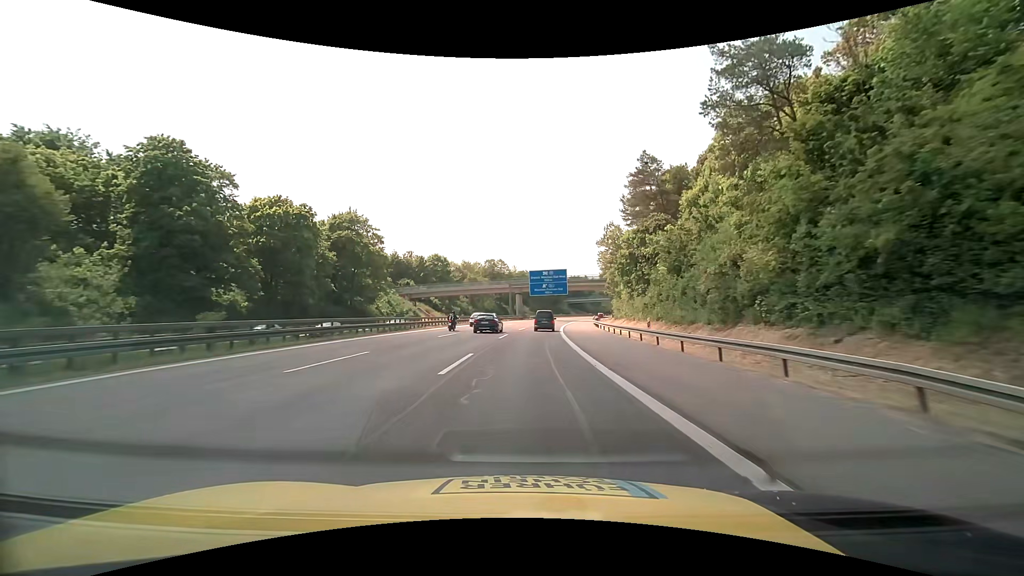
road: motorway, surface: asphalt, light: Day
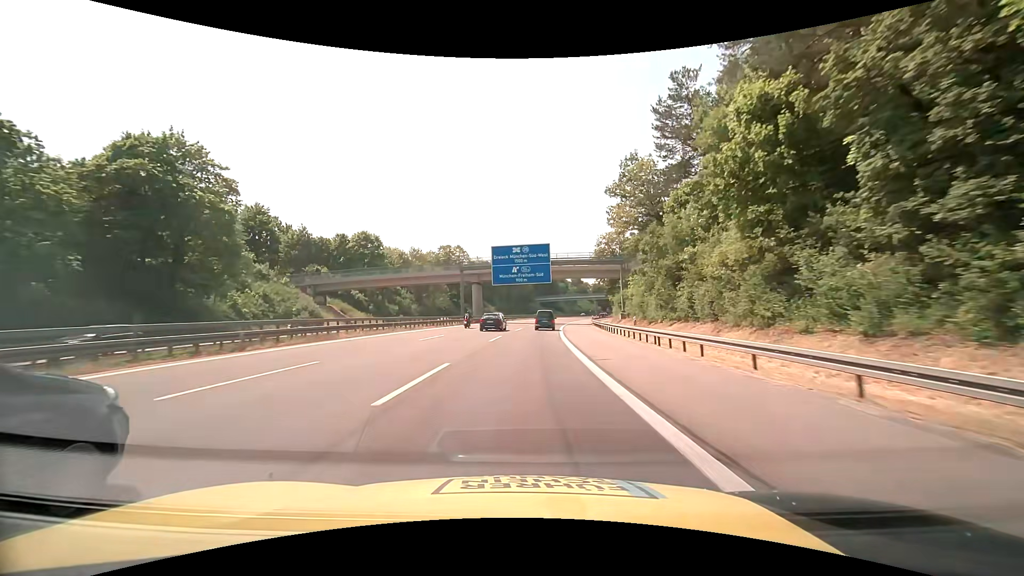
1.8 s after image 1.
(+1.3, +39.5) m; +4°
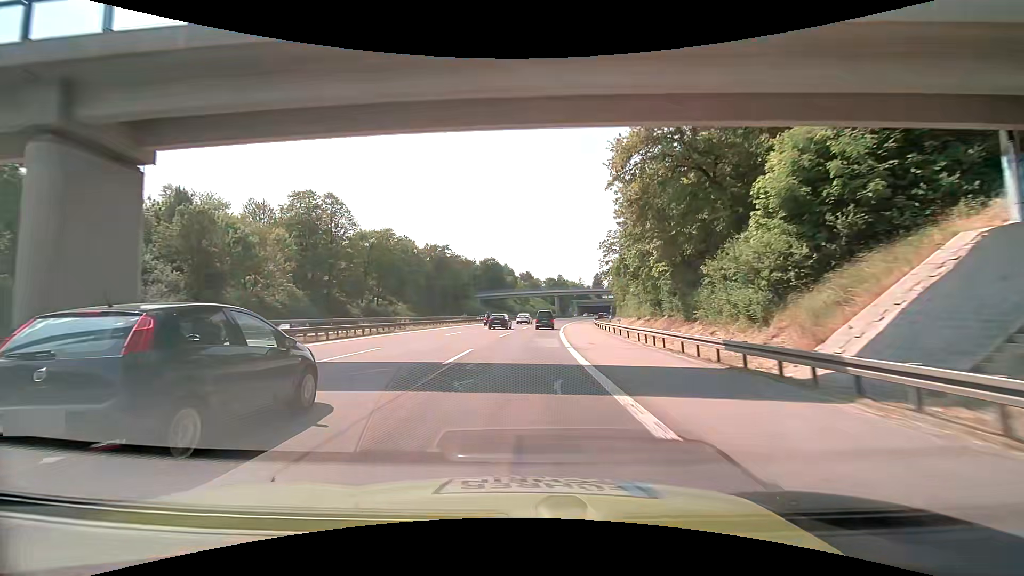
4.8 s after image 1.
(+3.6, +65.9) m; +6°
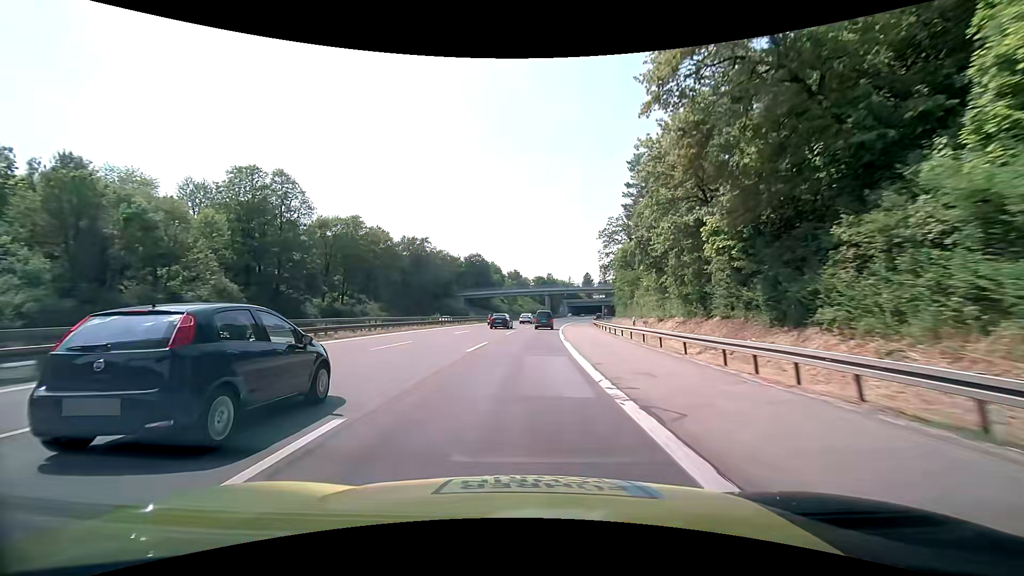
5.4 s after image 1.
(+0.2, +13.2) m; +2°
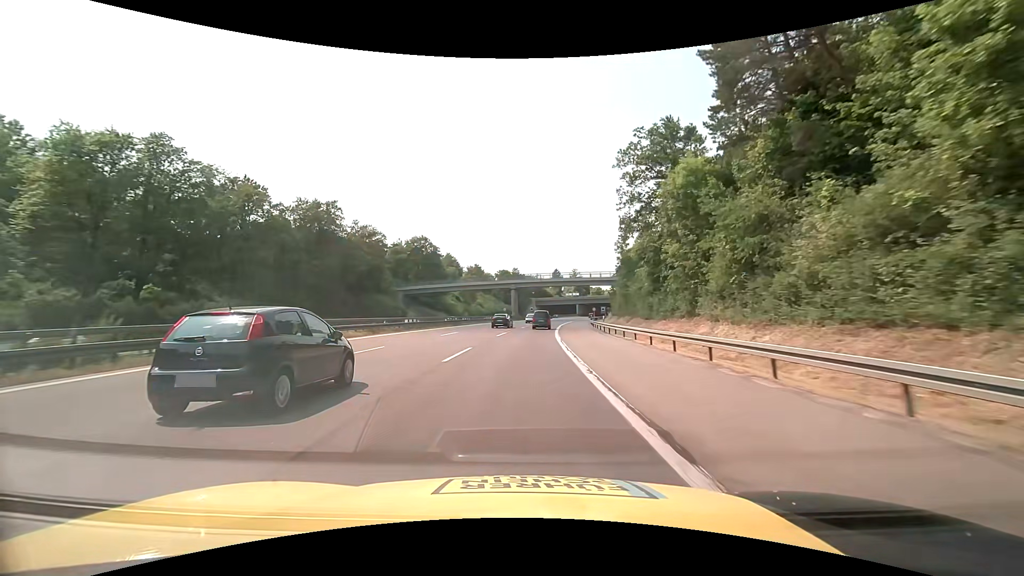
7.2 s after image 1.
(+0.9, +39.6) m; +3°
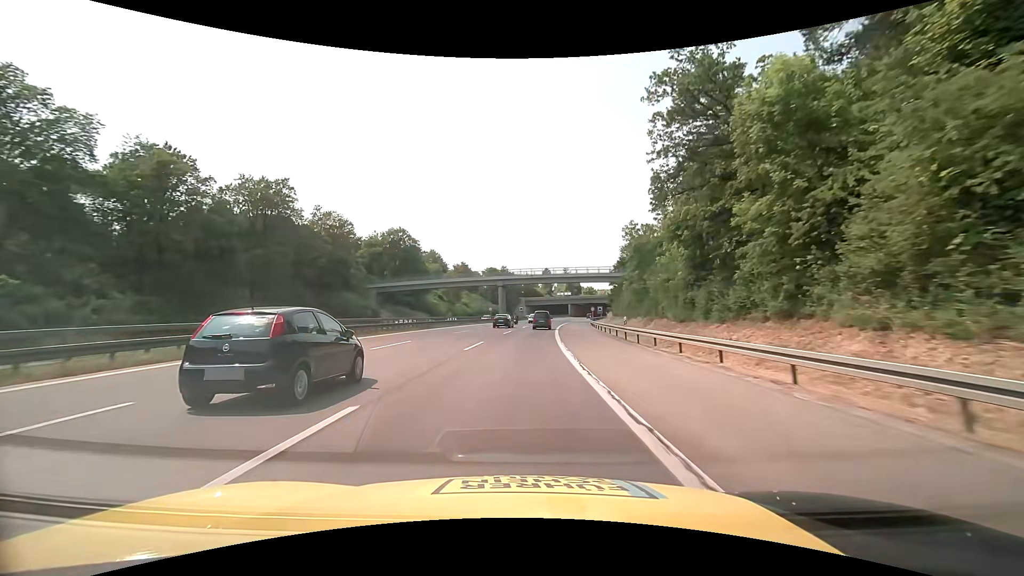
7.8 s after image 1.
(+0.2, +13.2) m; +2°
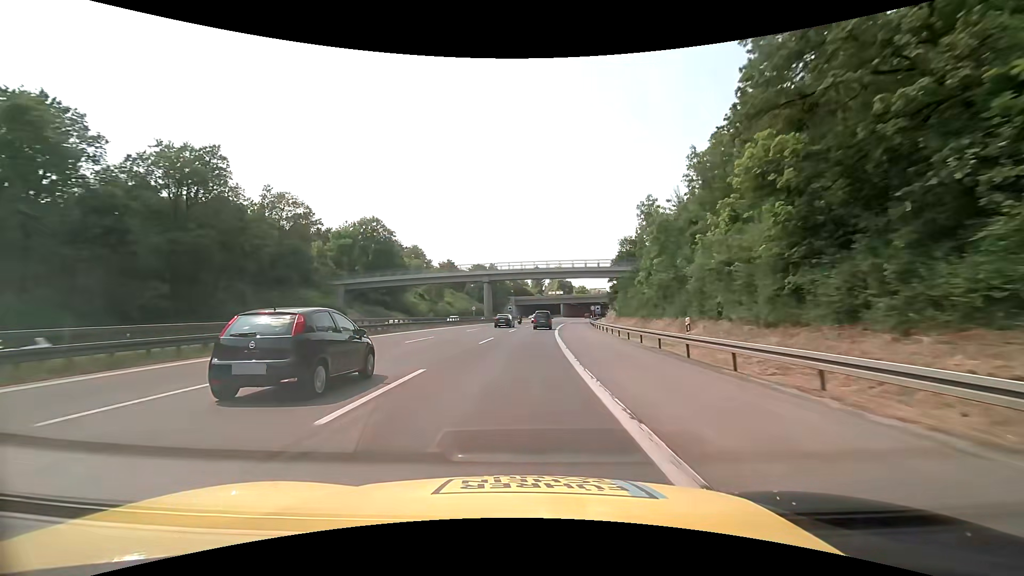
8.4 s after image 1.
(+0.1, +13.2) m; +1°
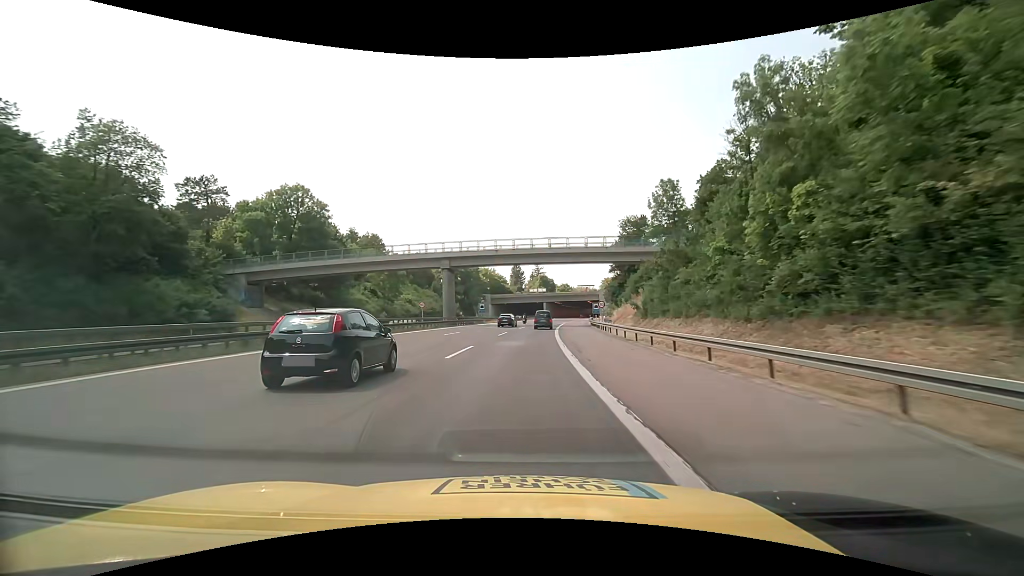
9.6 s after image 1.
(+0.5, +26.4) m; +2°
(0, +10) (0, +20) (+1, +30) (+1, +40) (+2, +50) (+3, +60) (+4, +70) (+5, +80) (+6, +90) (+7, +100) m
